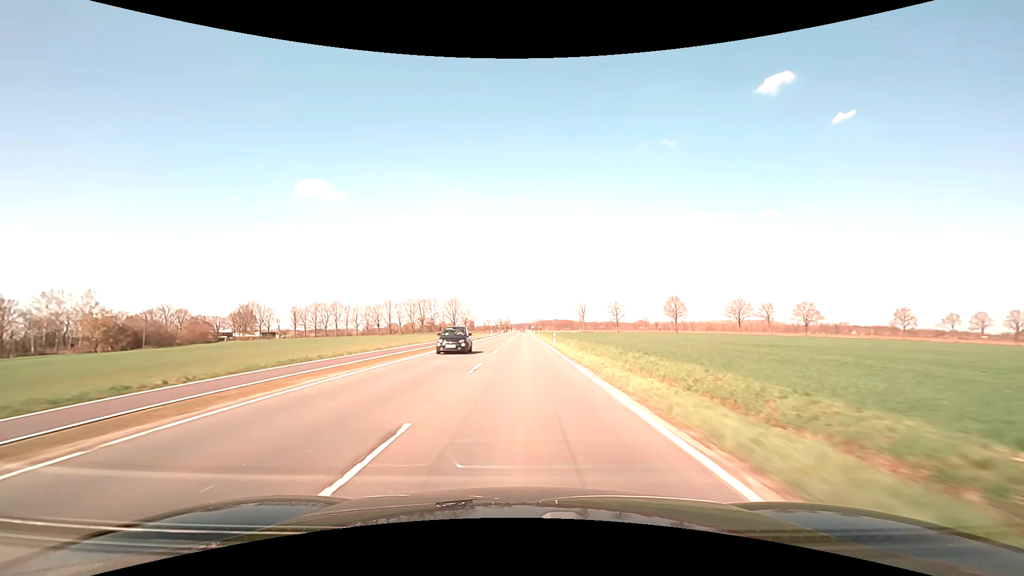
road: secondary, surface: asphalt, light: Day
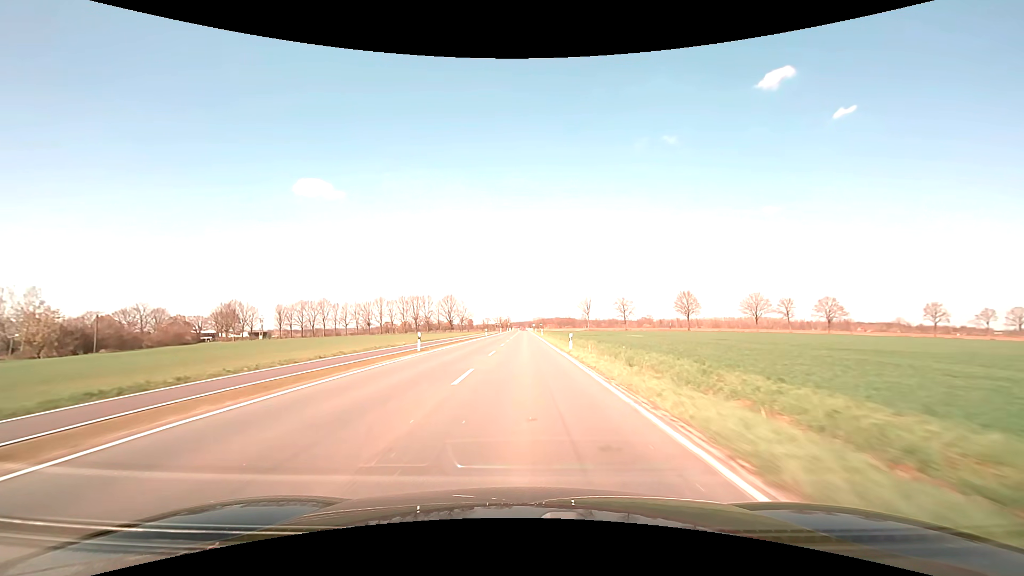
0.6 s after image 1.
(0.0, +15.3) m; 0°
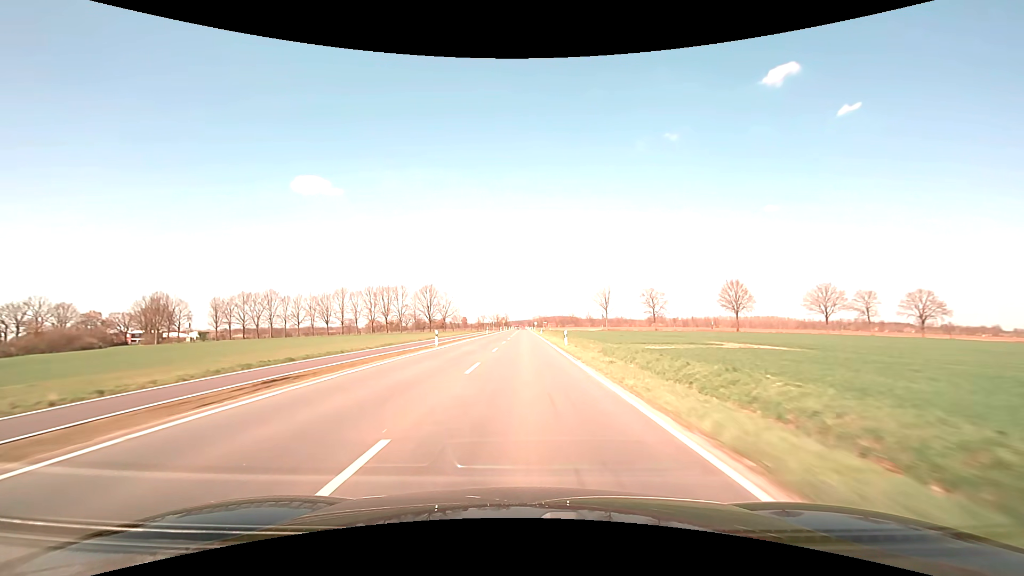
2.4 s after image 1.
(0.0, +46.4) m; 0°
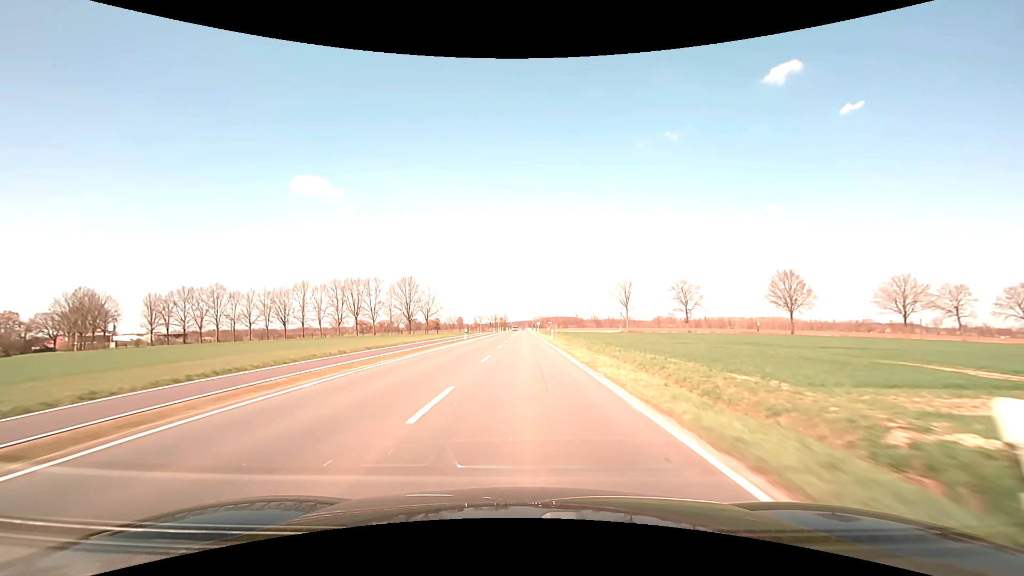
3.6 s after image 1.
(0.0, +31.2) m; 0°
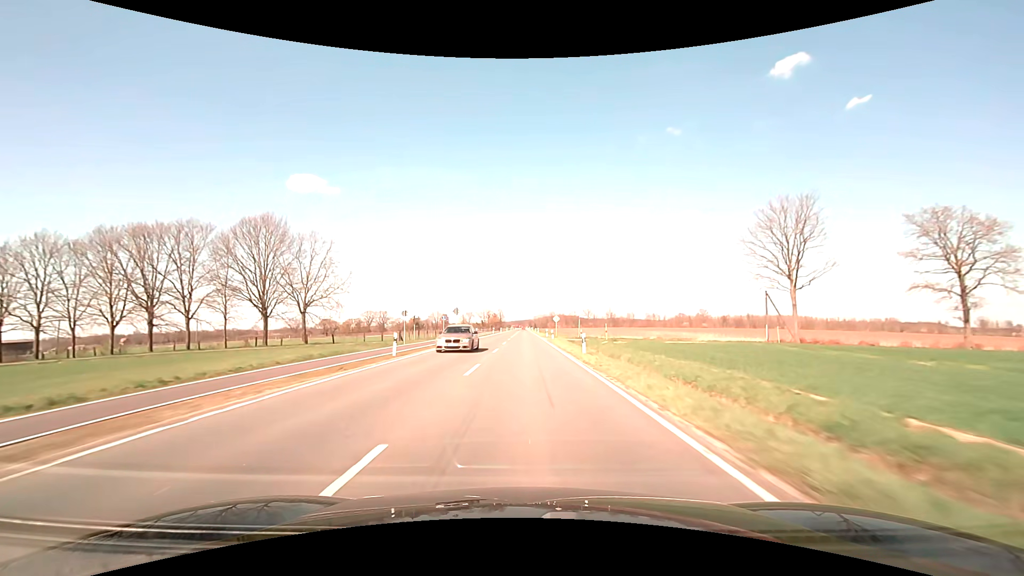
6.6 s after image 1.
(0.0, +78.5) m; 0°
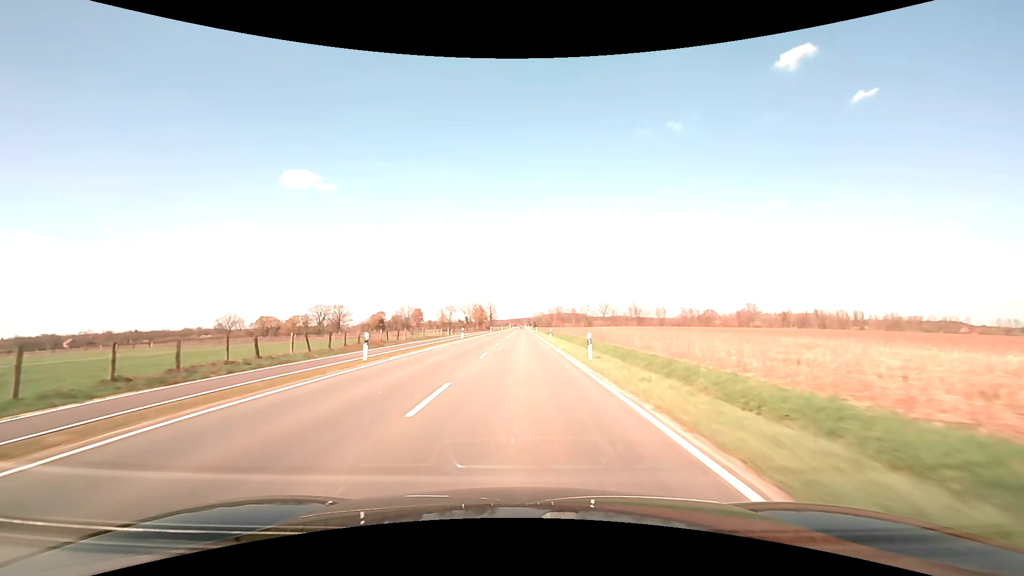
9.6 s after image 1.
(+0.1, +78.9) m; 0°
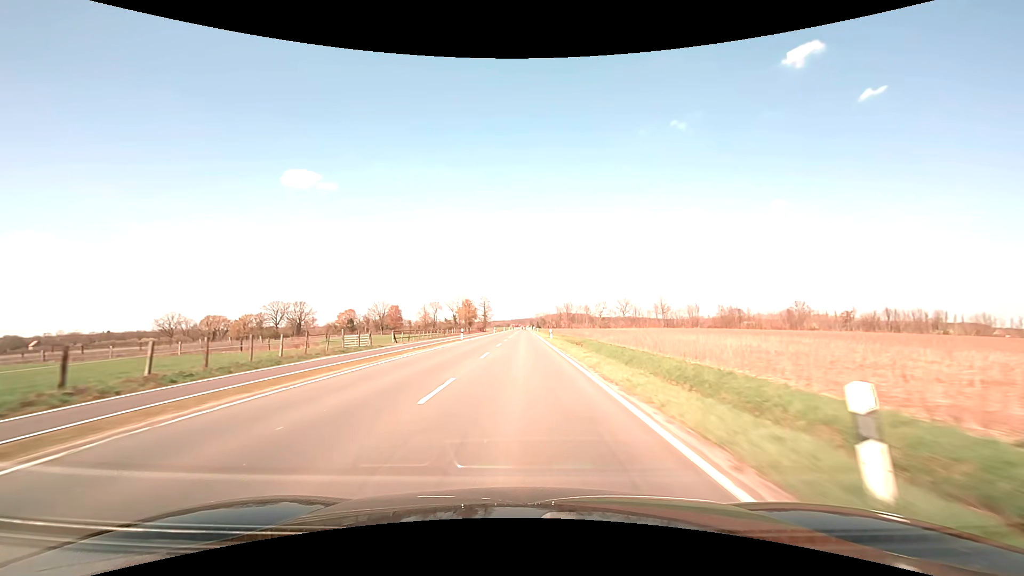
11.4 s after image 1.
(0.0, +47.5) m; 0°
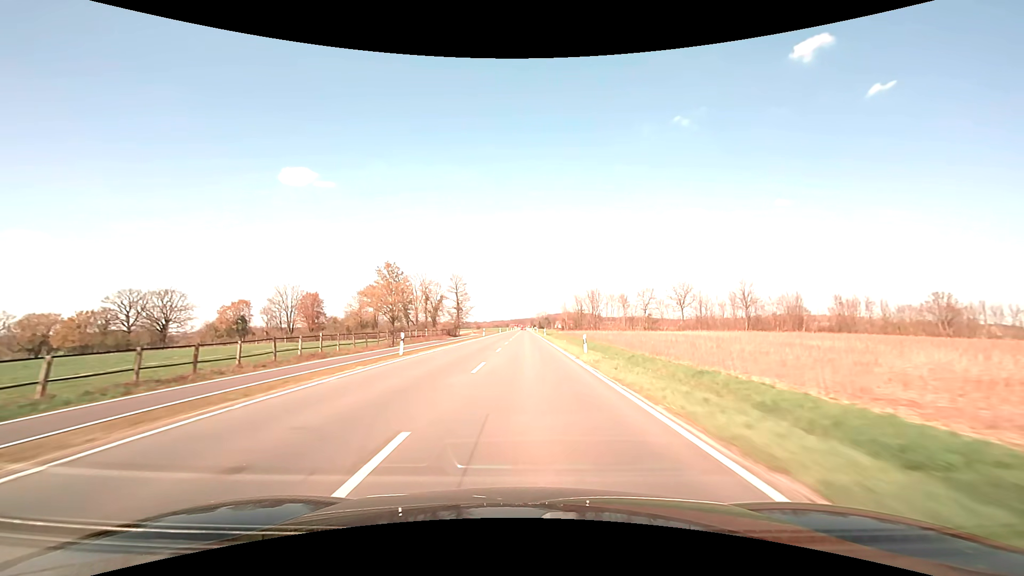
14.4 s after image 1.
(-0.2, +79.3) m; 0°
(0, +10) (0, +20) (0, +30) (0, +40) (0, +50) (0, +60) (0, +70) (0, +80) (0, +90) (0, +100) m
